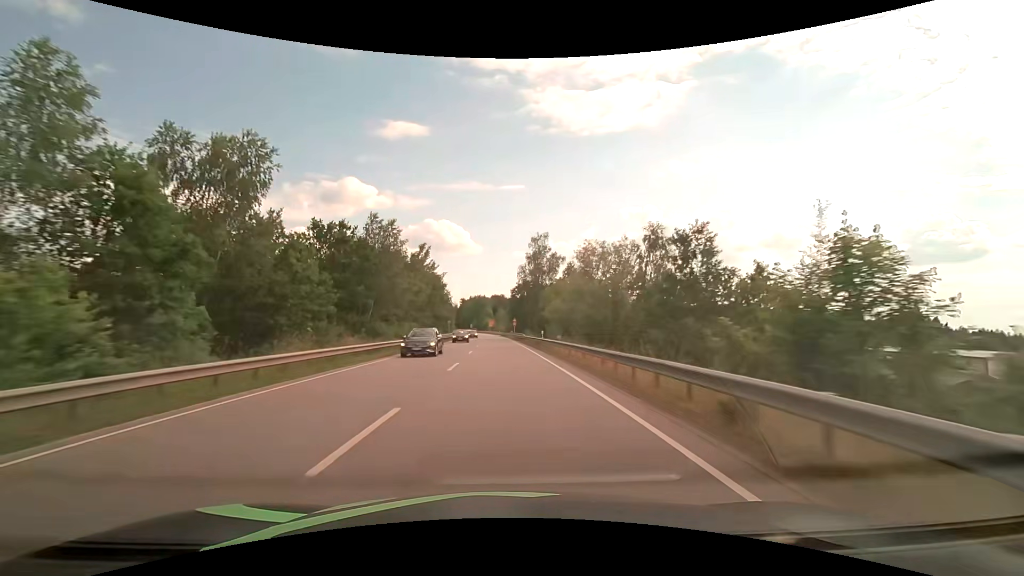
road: primary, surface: asphalt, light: Day
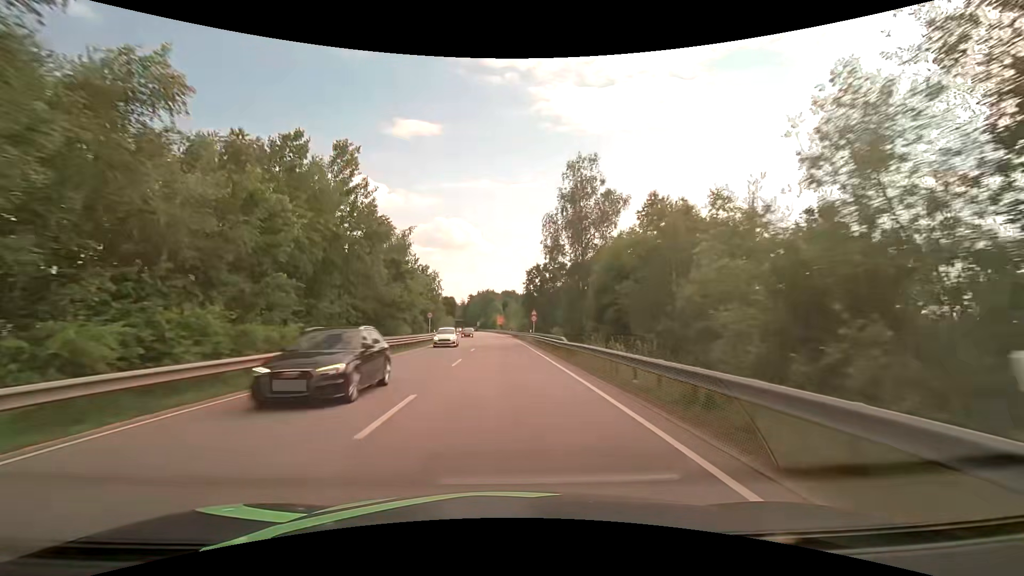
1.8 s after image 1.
(-0.3, +34.4) m; -1°
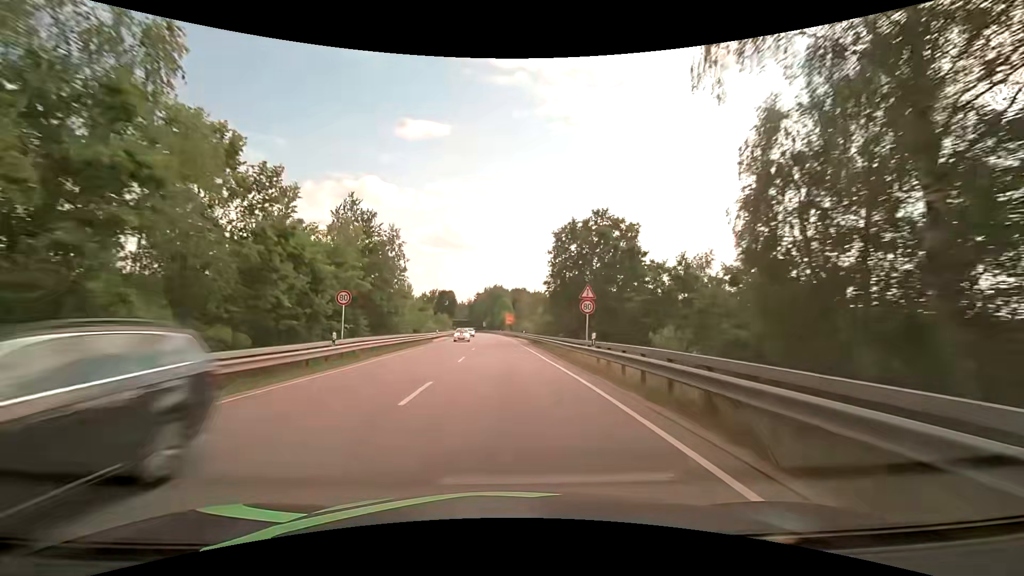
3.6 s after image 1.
(-0.3, +33.3) m; -1°
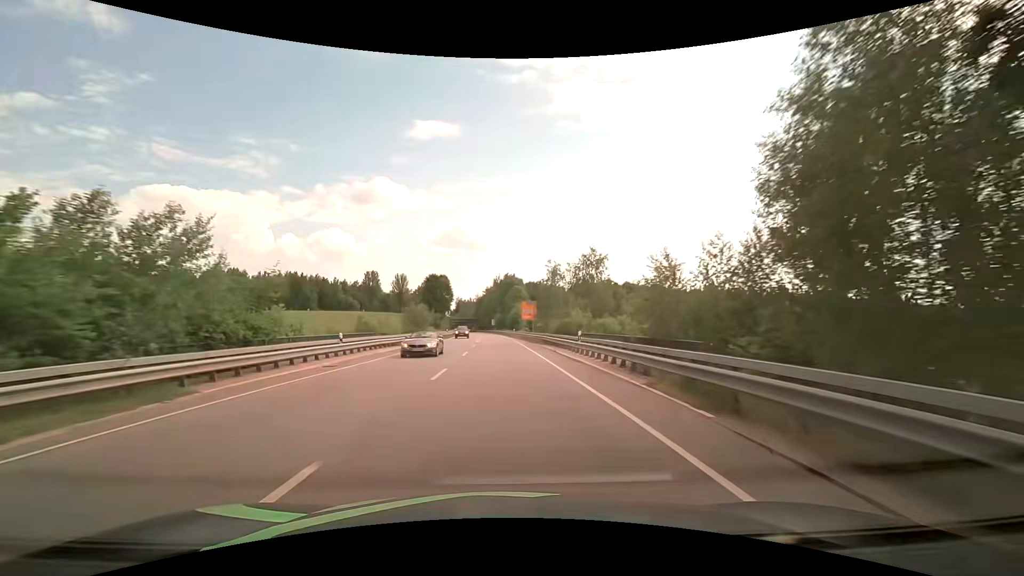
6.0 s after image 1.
(-0.5, +43.5) m; -1°
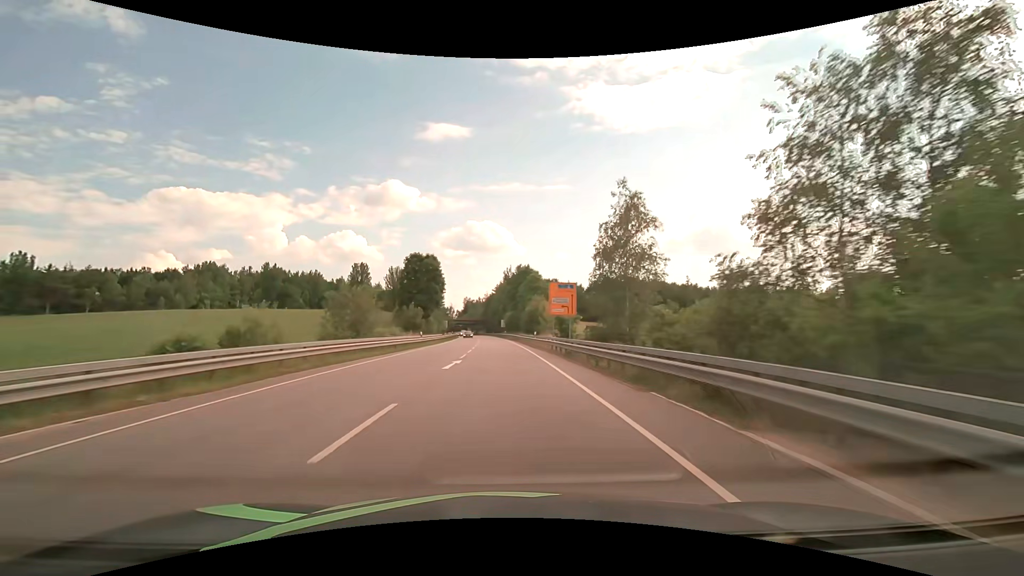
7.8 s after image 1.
(-0.4, +32.3) m; -1°
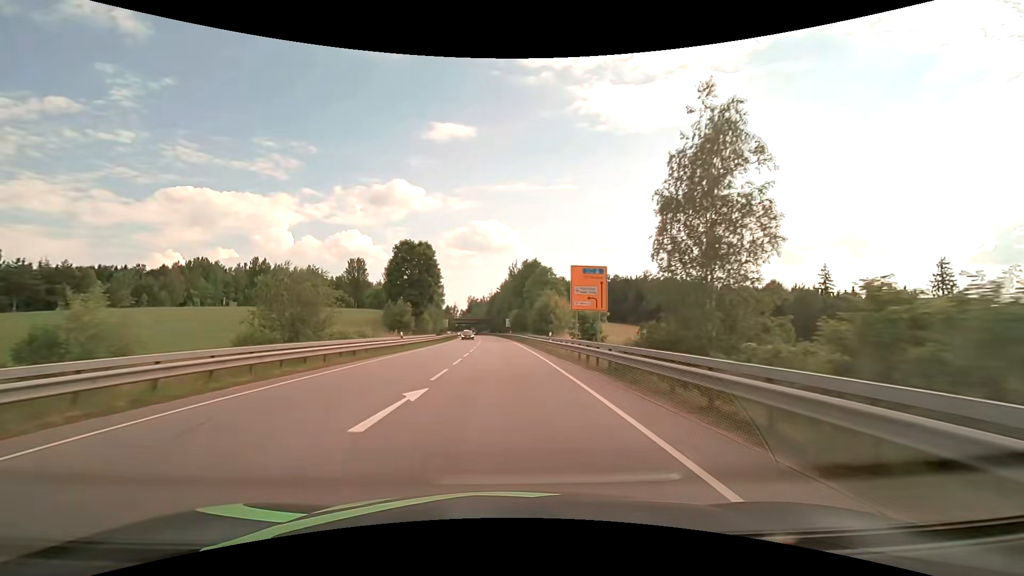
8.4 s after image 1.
(-0.1, +10.7) m; -1°
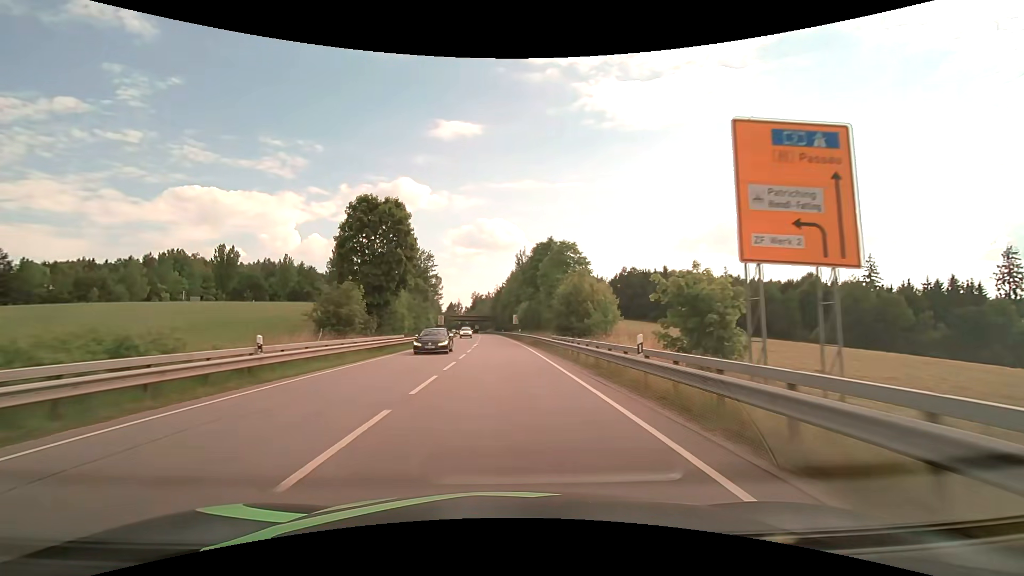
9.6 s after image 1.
(-0.2, +21.1) m; -1°
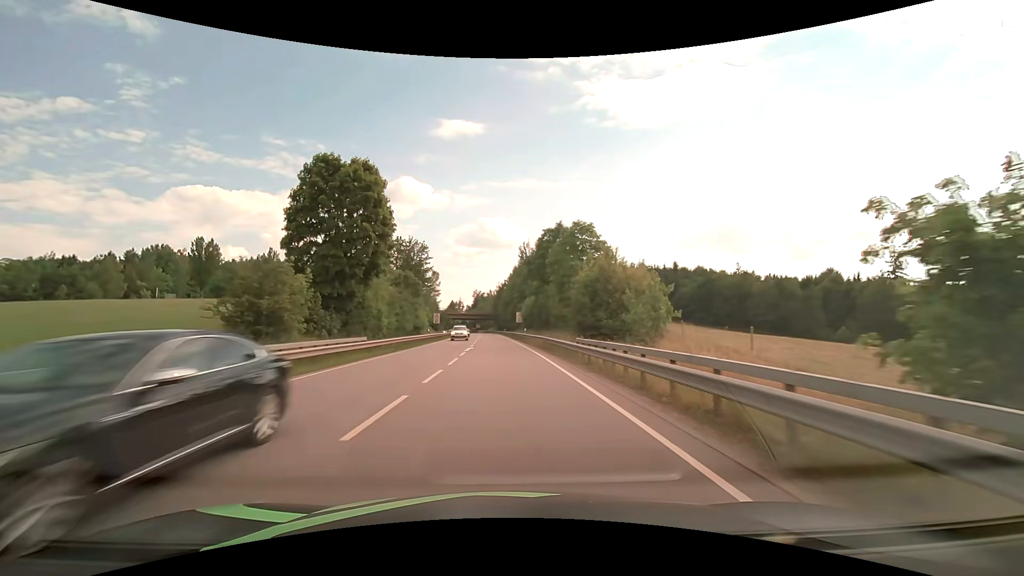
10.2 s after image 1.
(0.0, +10.2) m; 0°
(0, +10) (0, +20) (0, +30) (-1, +40) (-1, +50) (-1, +60) (-2, +70) (-2, +80) (-3, +90) (-3, +100) m
